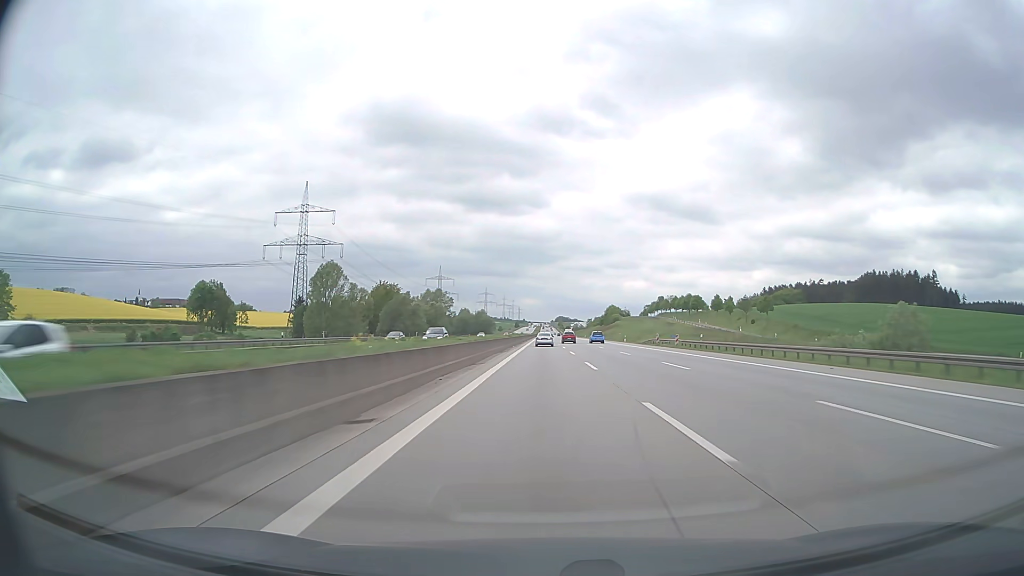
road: motorway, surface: asphalt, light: Day
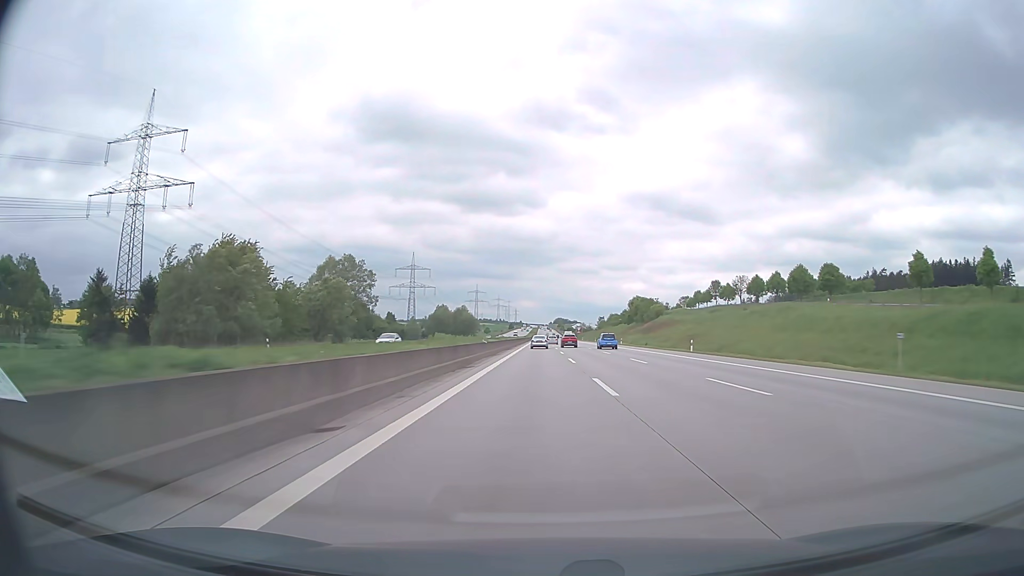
(+0.4, +100.4) m; 0°
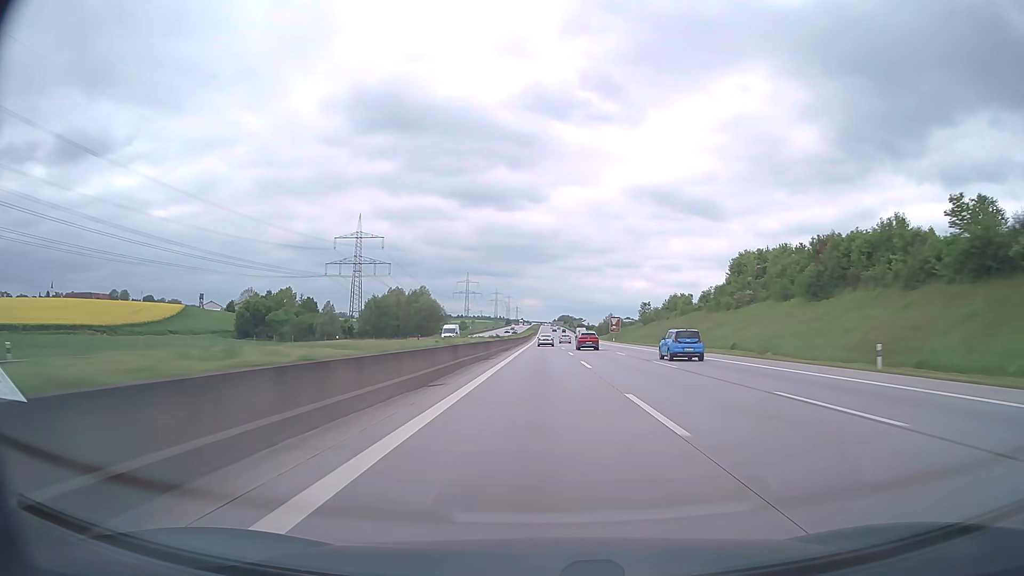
(-0.7, +132.5) m; 0°
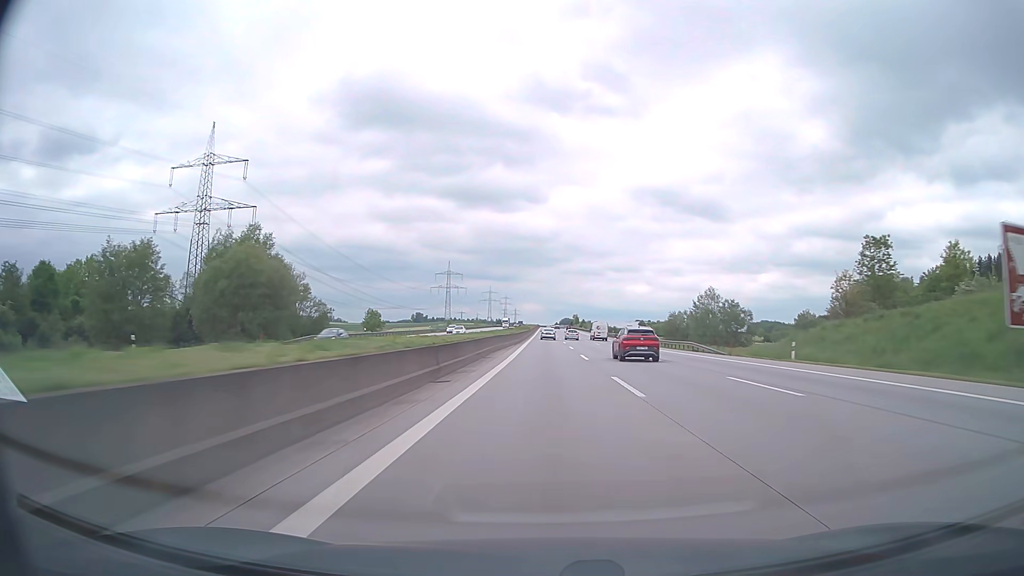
(0.0, +139.7) m; 0°
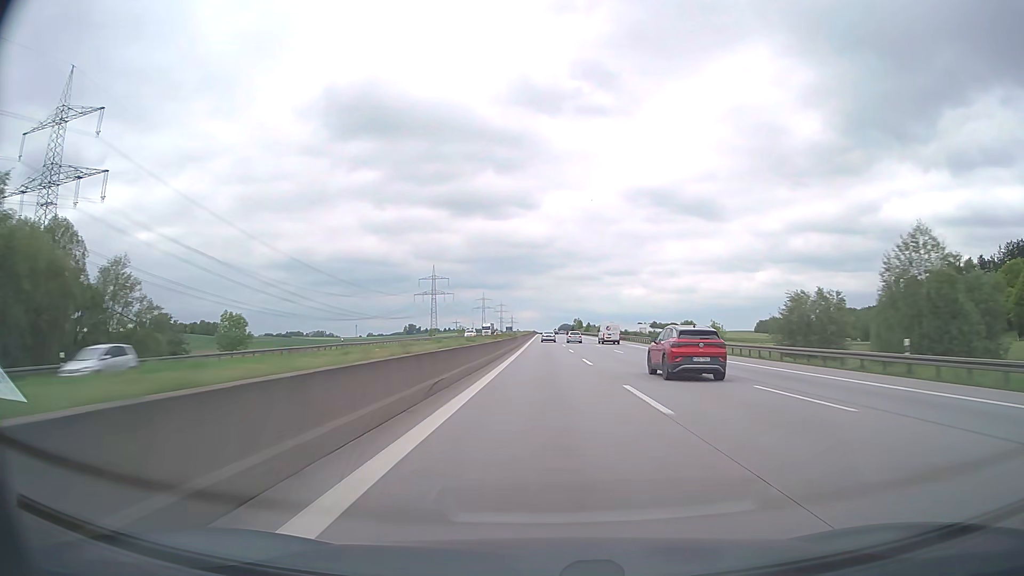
(+0.1, +56.9) m; 0°
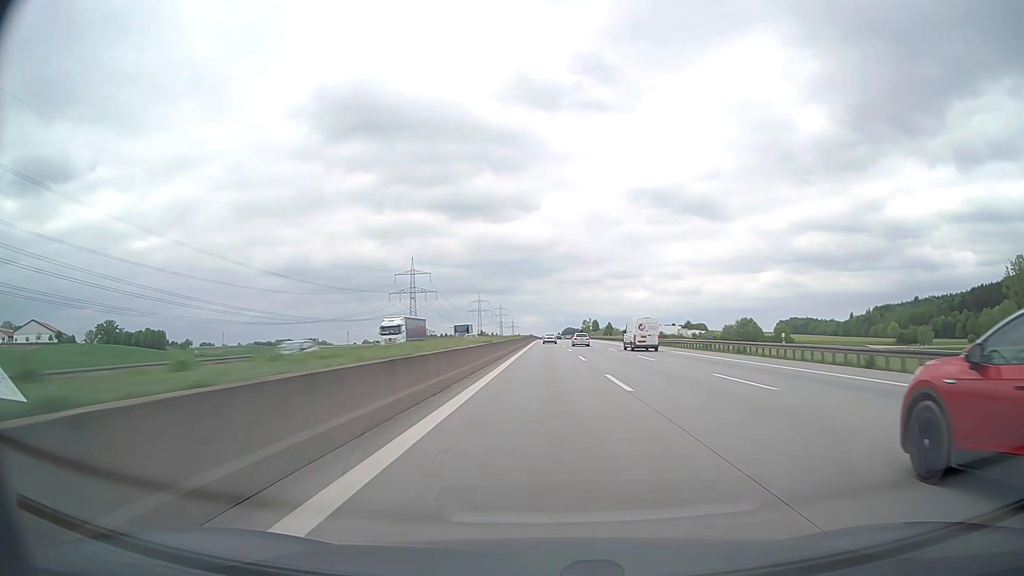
(-0.1, +85.4) m; 0°
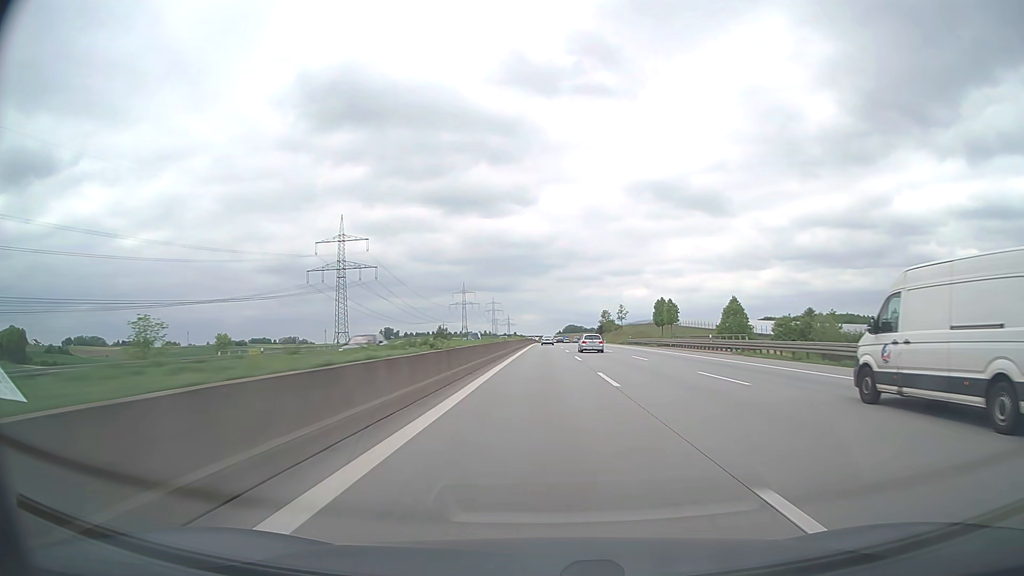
(+0.5, +142.4) m; 0°
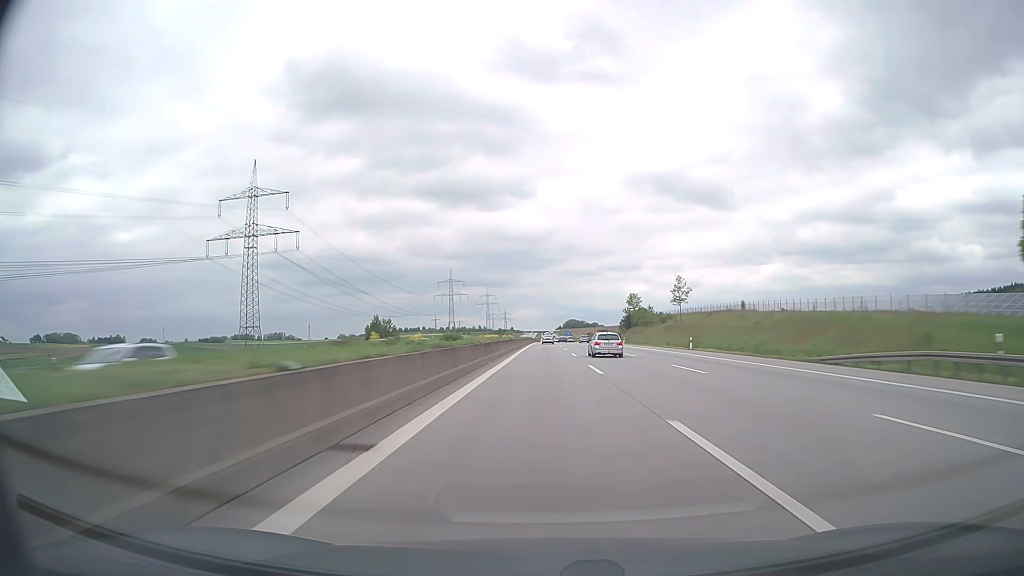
(0.0, +84.8) m; 0°
(0, +10) (0, +20) (0, +30) (0, +40) (0, +50) (0, +60) (0, +70) (0, +80) (0, +90) (0, +100) m
